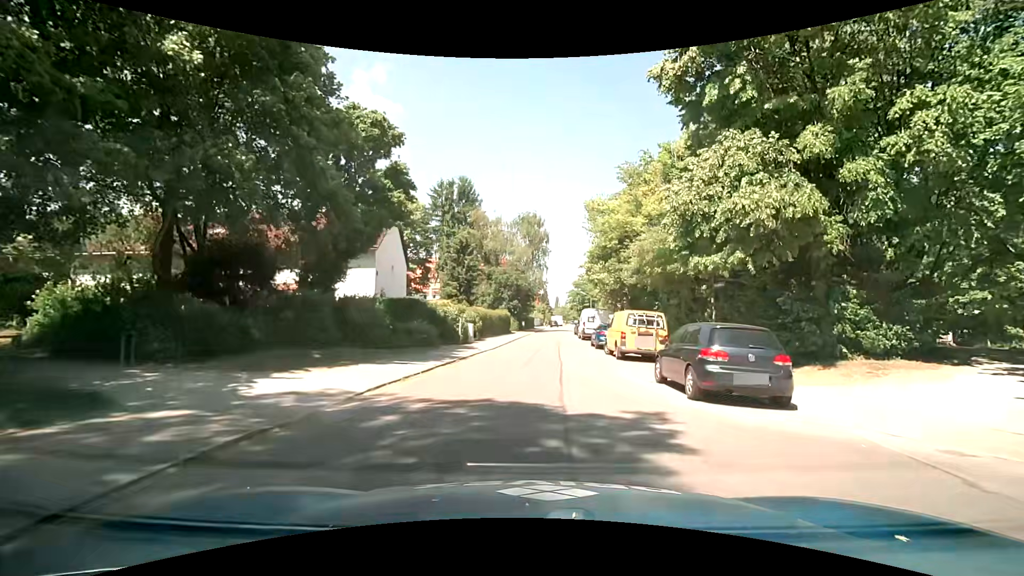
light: Day
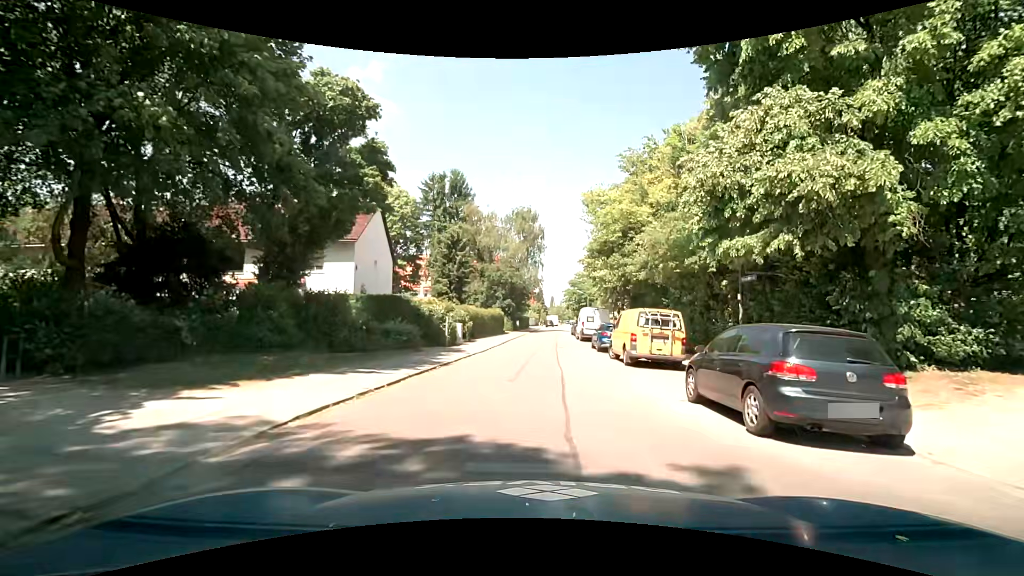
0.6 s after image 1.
(+0.1, +3.0) m; +3°
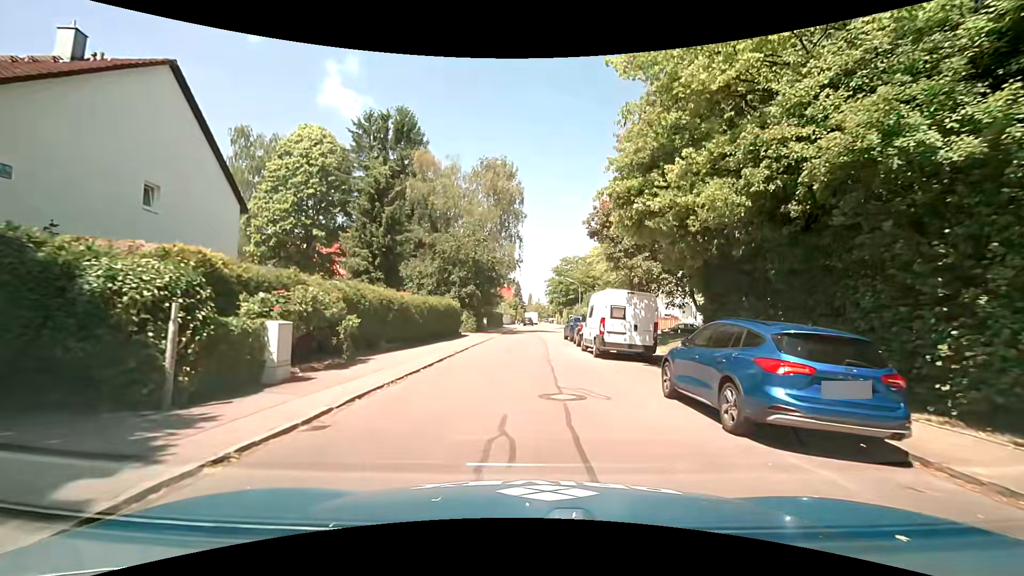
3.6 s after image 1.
(+0.1, +19.1) m; 0°
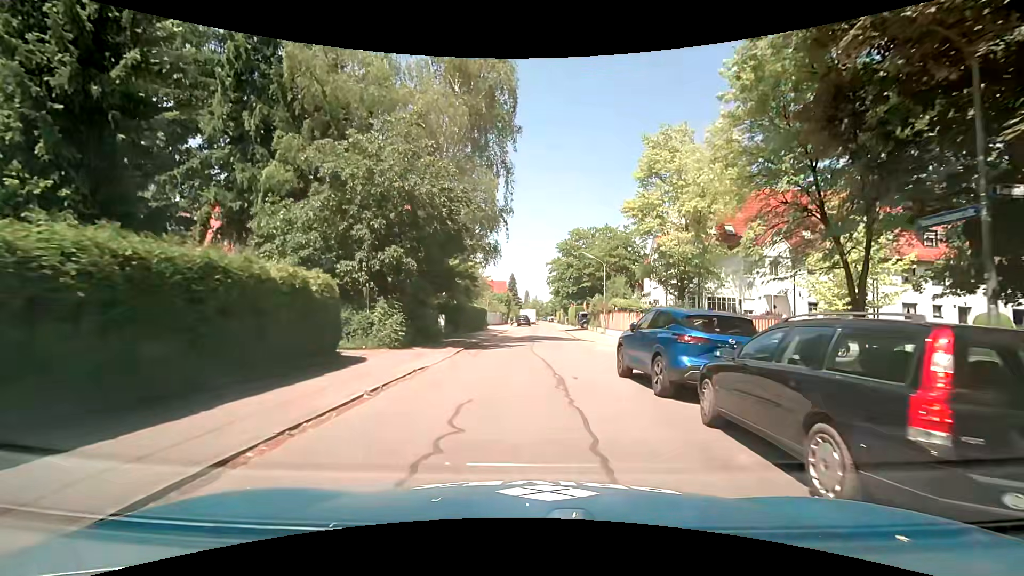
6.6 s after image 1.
(+0.8, +21.5) m; +3°
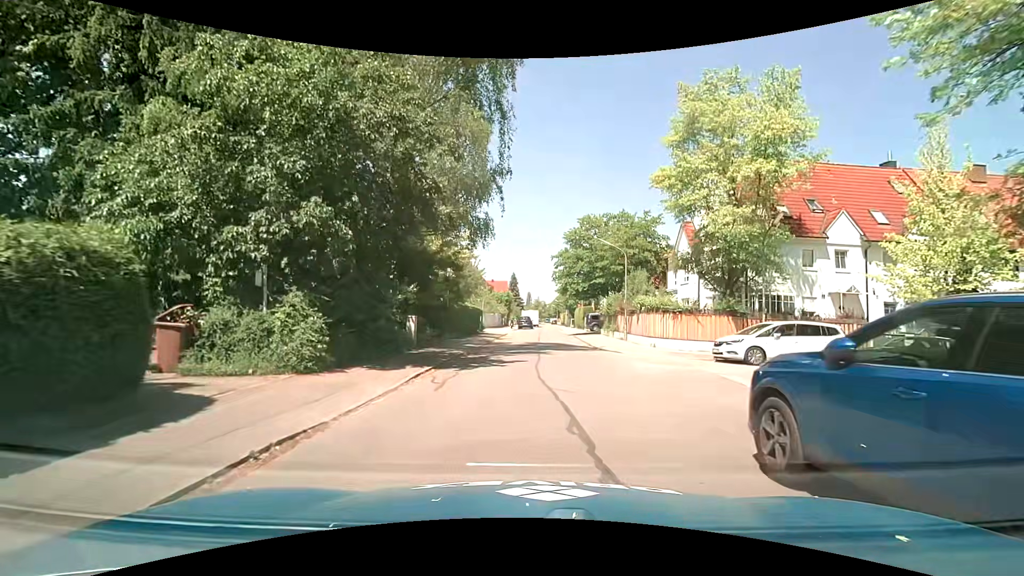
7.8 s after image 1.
(-0.1, +6.8) m; -2°
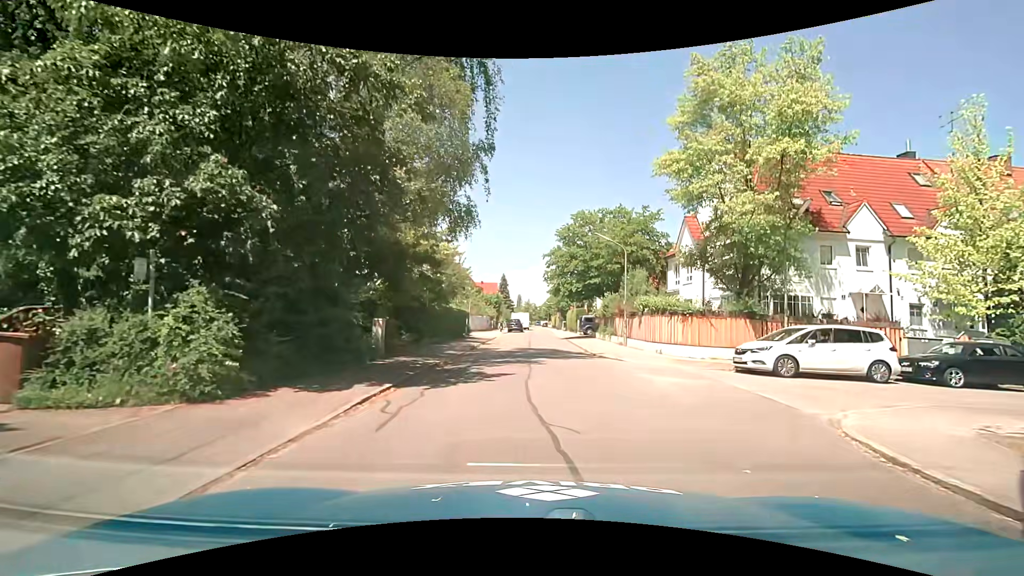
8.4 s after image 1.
(+0.1, +2.8) m; +2°
(+1, +10) (+1, +20) (+1, +30) (+1, +40) (+1, +50) (+1, +60) (+1, +70) (+2, +80) (+2, +90) (+2, +100) m
